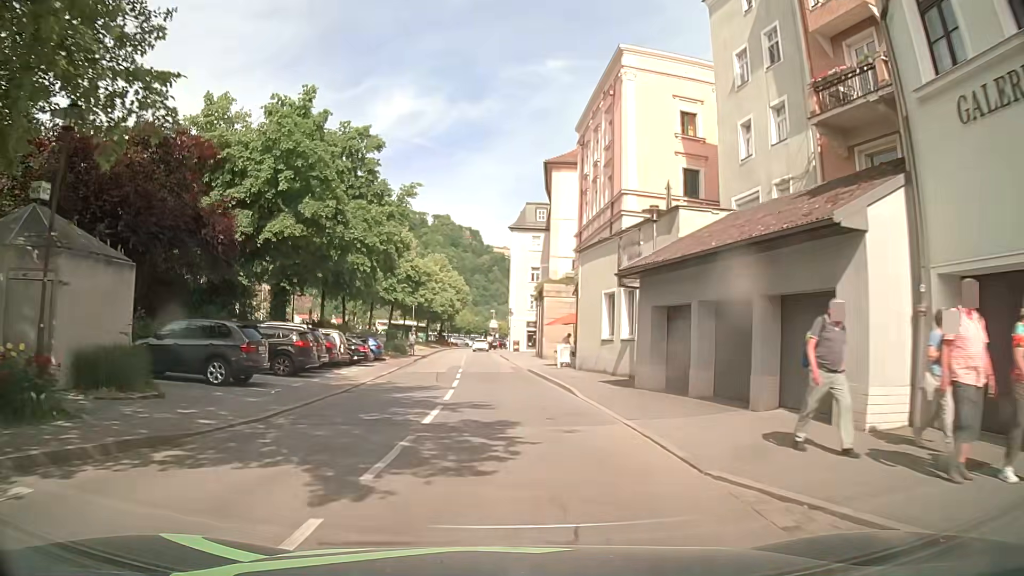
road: residential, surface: asphalt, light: Day
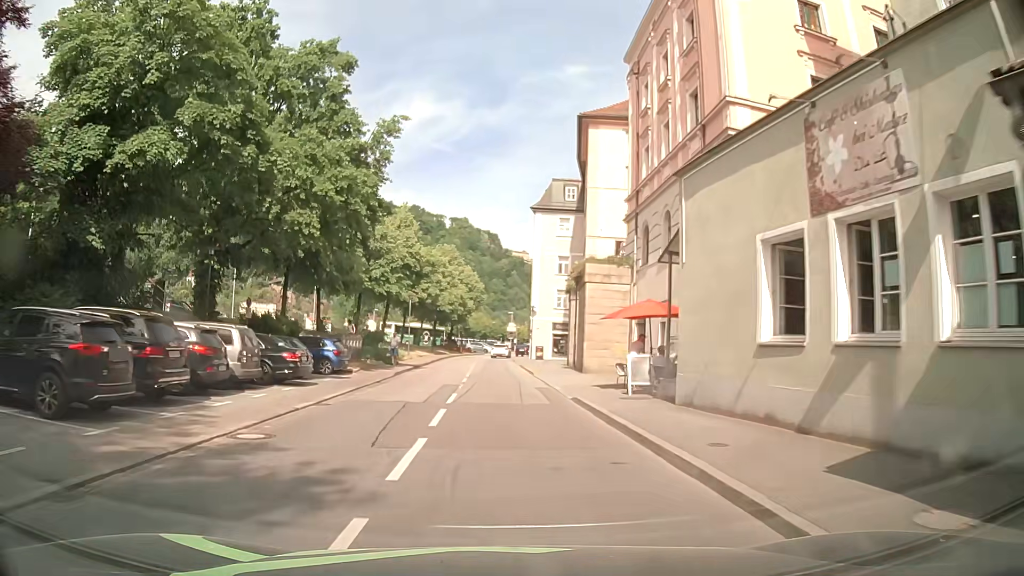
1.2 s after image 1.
(-0.2, +13.6) m; -2°
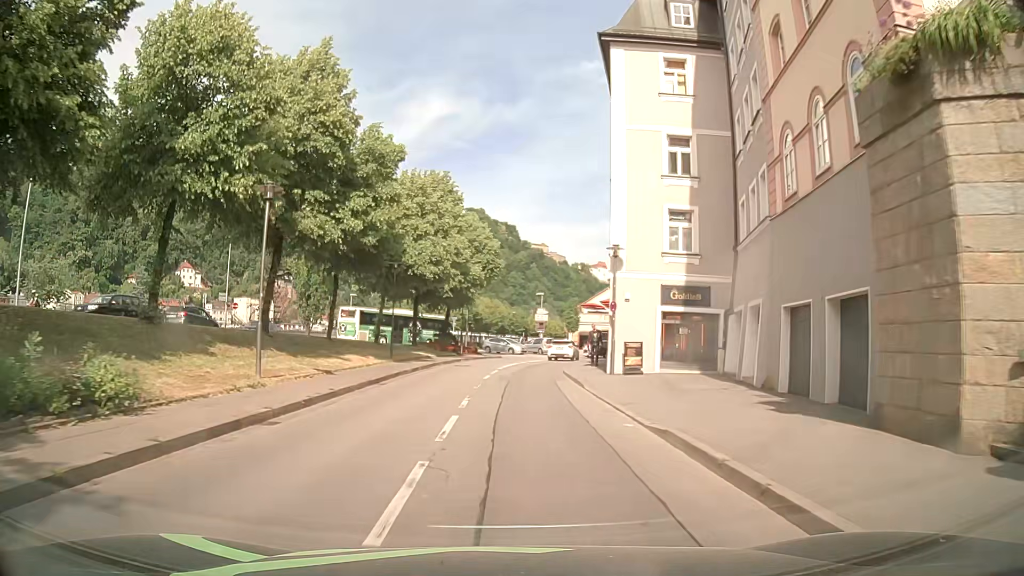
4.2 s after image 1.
(-0.8, +34.3) m; -1°
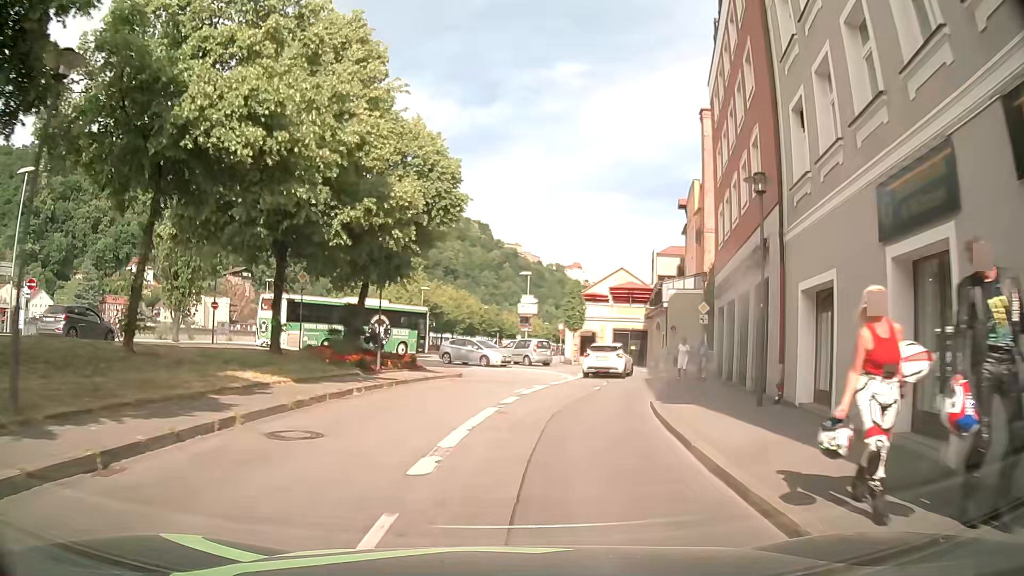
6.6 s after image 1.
(0.0, +24.7) m; +1°
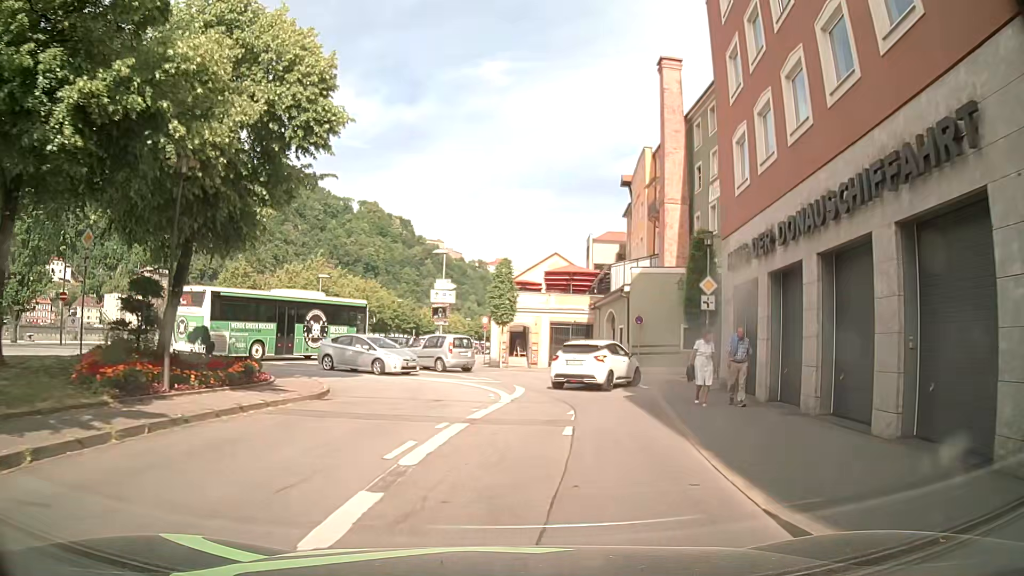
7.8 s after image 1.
(+0.8, +10.7) m; +7°
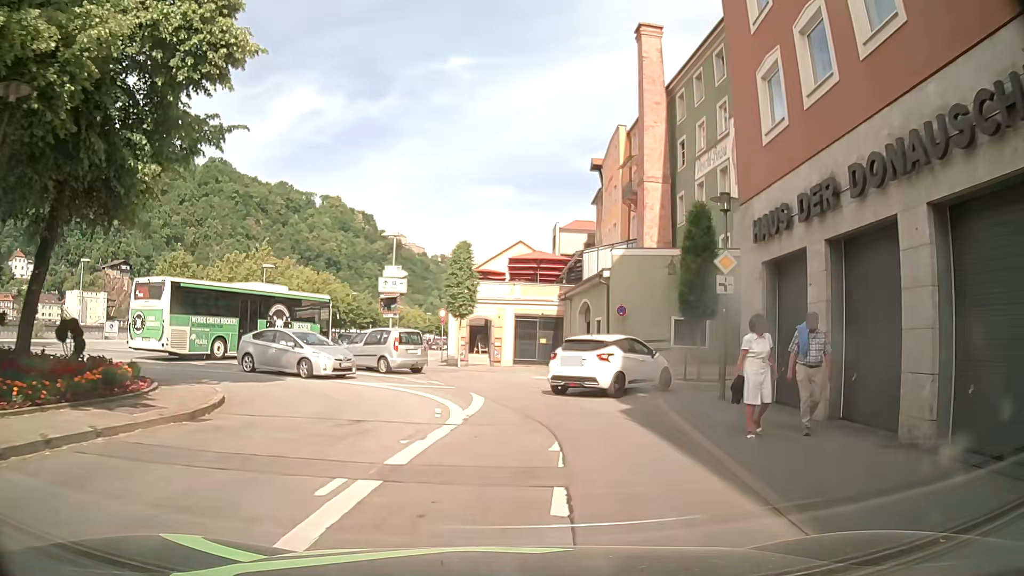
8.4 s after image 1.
(+0.2, +4.8) m; +4°
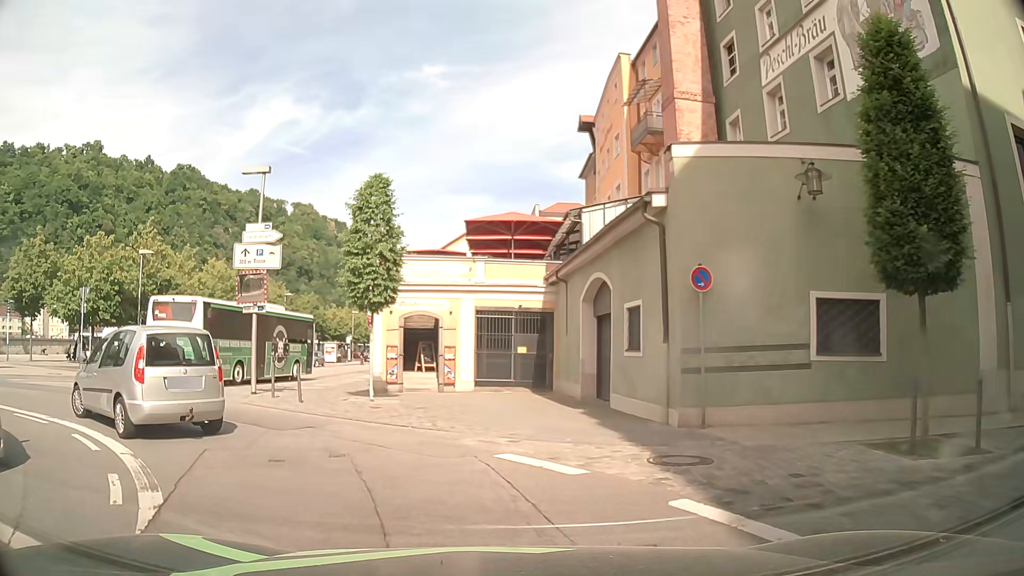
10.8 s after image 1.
(+0.3, +14.6) m; +2°
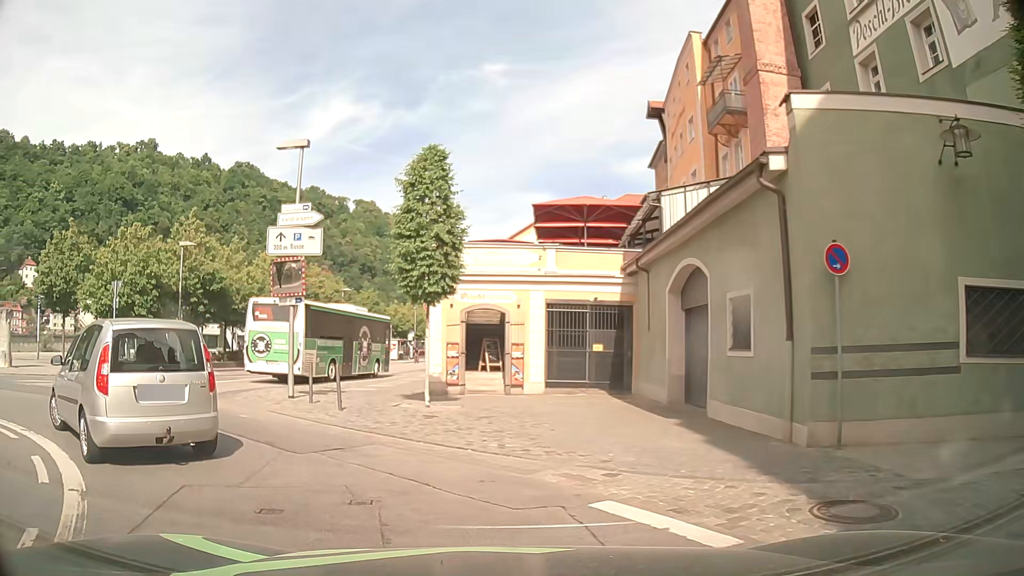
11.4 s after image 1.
(-0.2, +2.5) m; -6°
